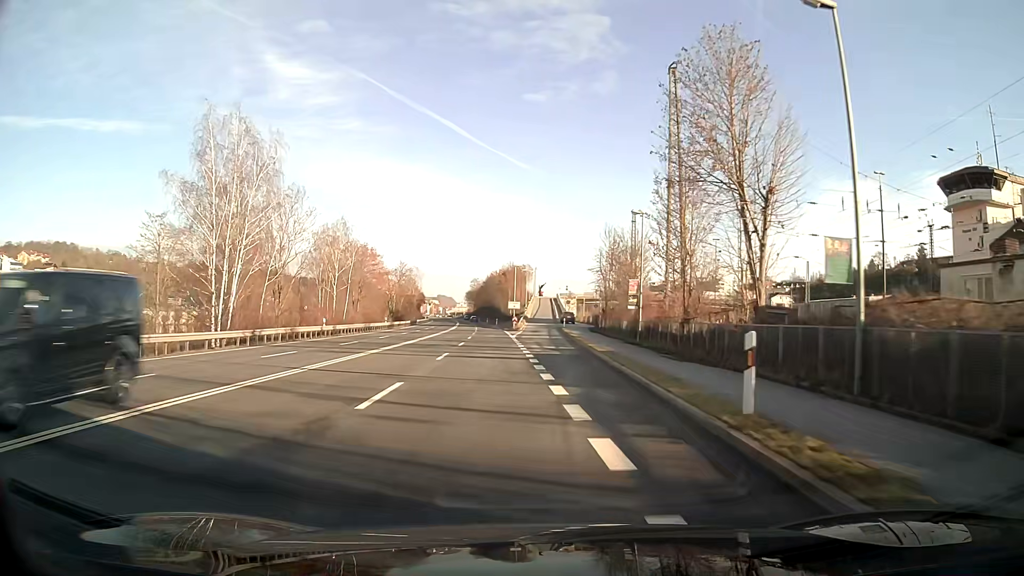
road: primary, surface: asphalt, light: Day
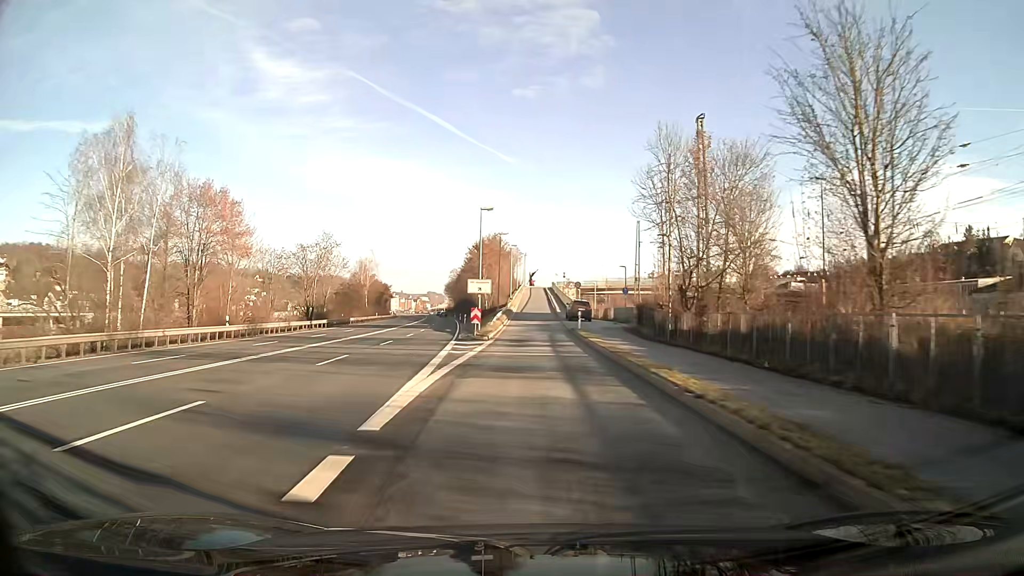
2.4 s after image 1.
(+0.5, +40.3) m; +1°
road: unclassified
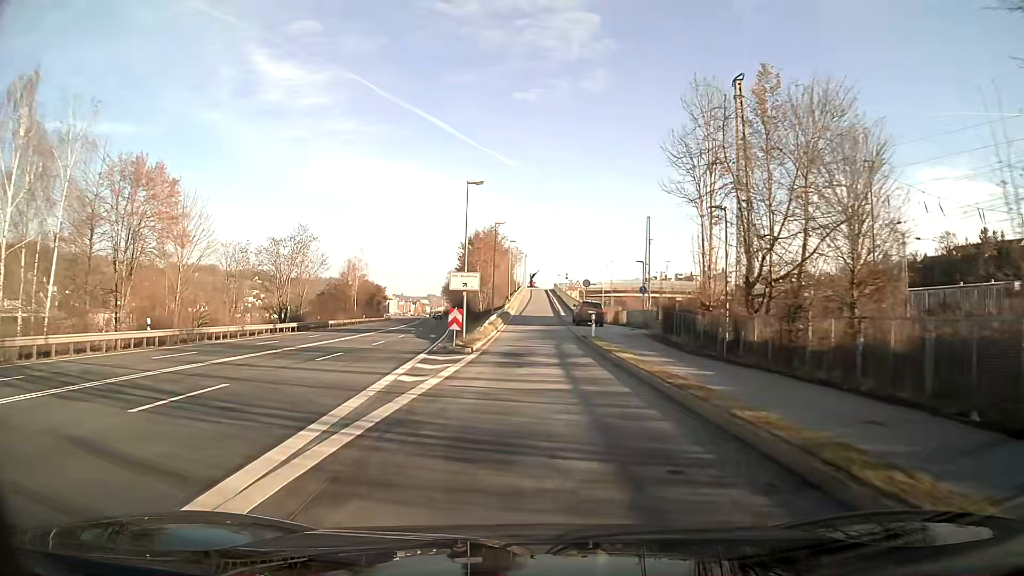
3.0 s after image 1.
(0.0, +9.1) m; 0°
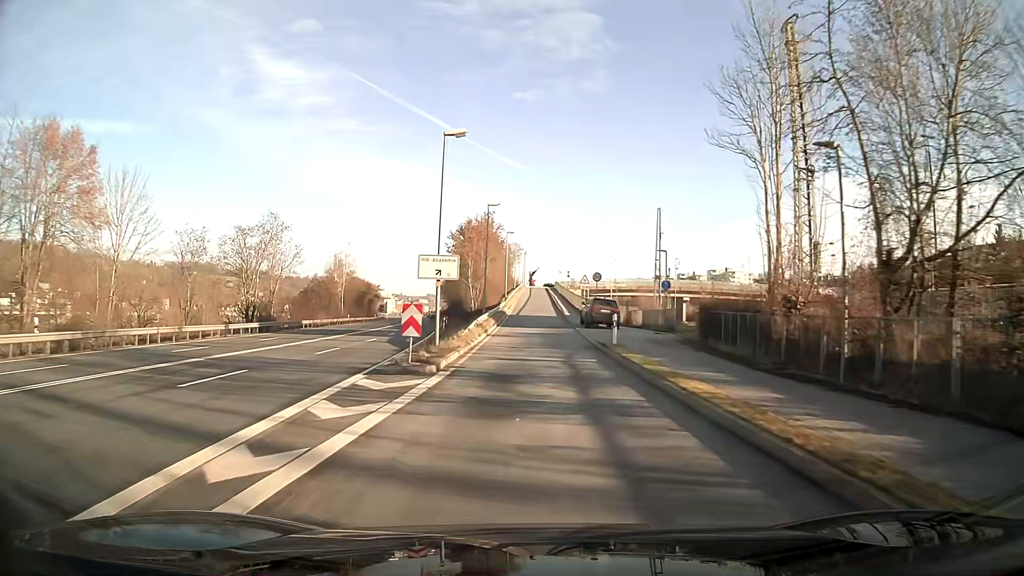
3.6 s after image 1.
(0.0, +8.7) m; 0°
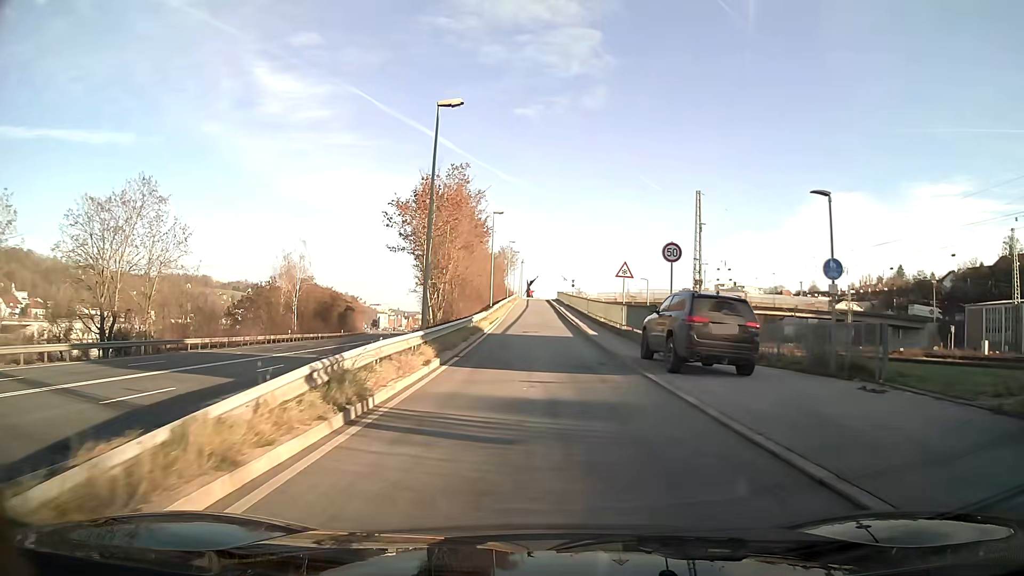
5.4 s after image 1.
(+0.1, +23.6) m; 0°
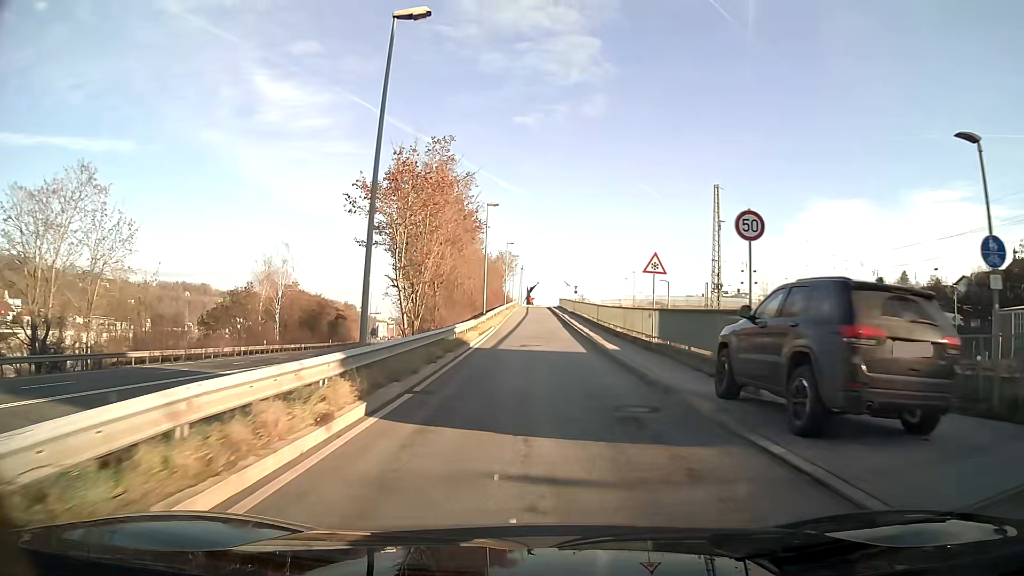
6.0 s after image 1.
(0.0, +7.3) m; 0°
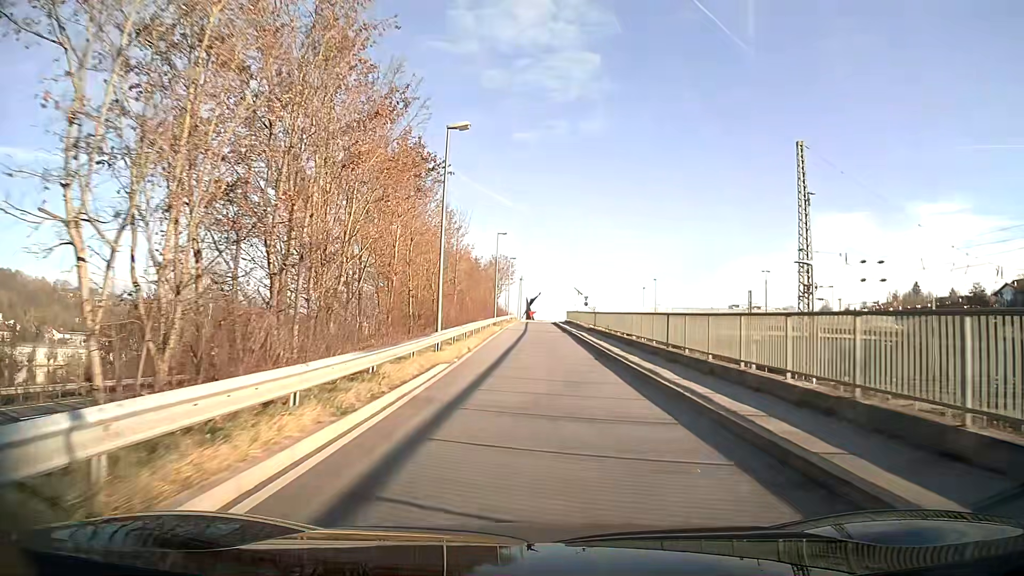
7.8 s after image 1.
(0.0, +21.4) m; 0°
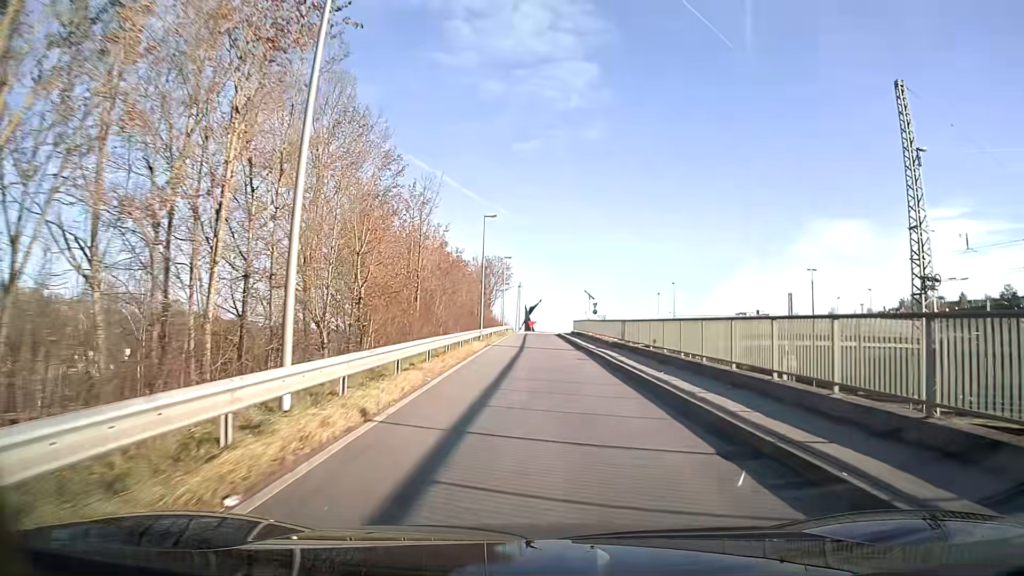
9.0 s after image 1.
(0.0, +14.1) m; 0°
